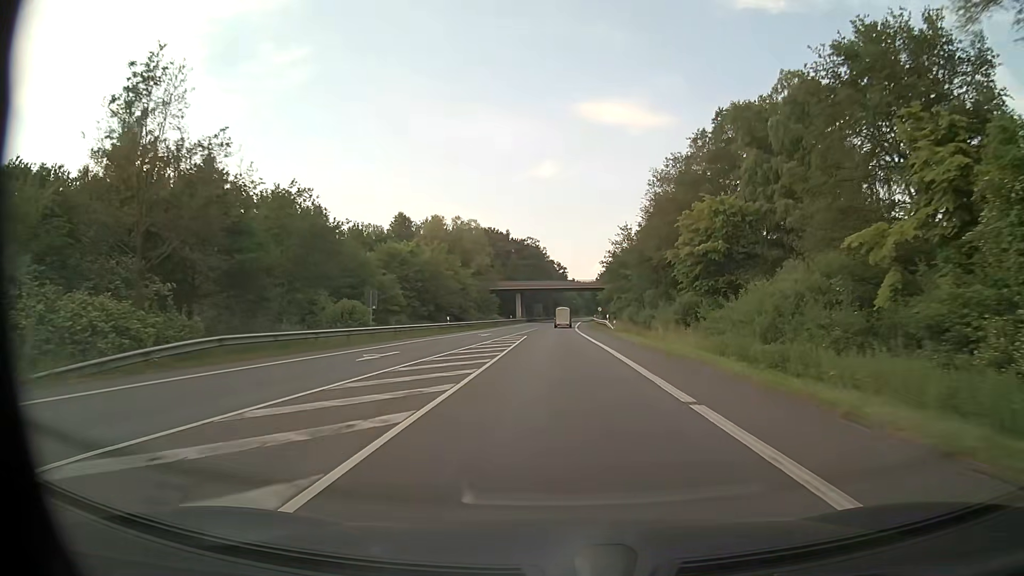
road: primary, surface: asphalt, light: Day
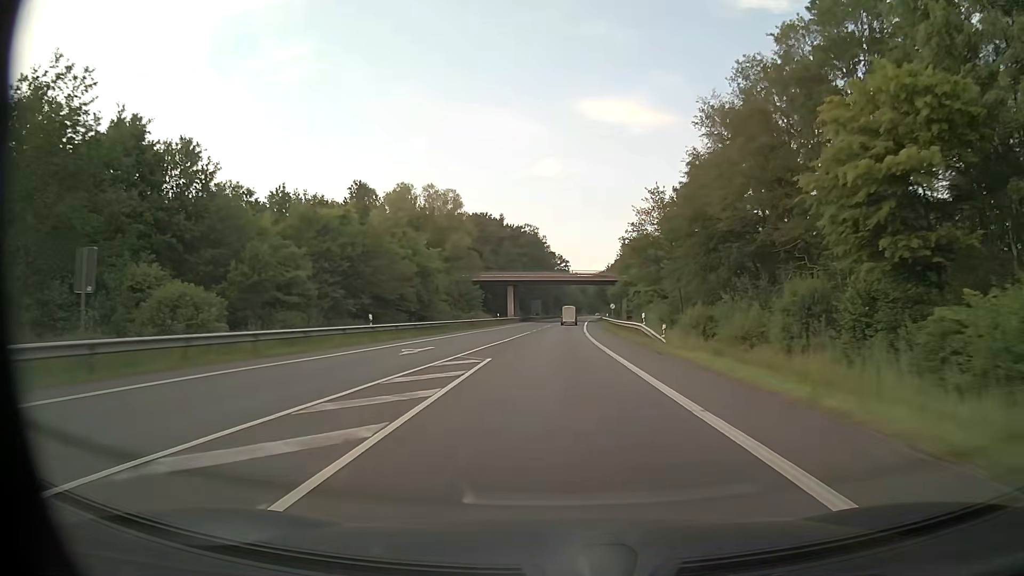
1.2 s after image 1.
(0.0, +23.6) m; 0°
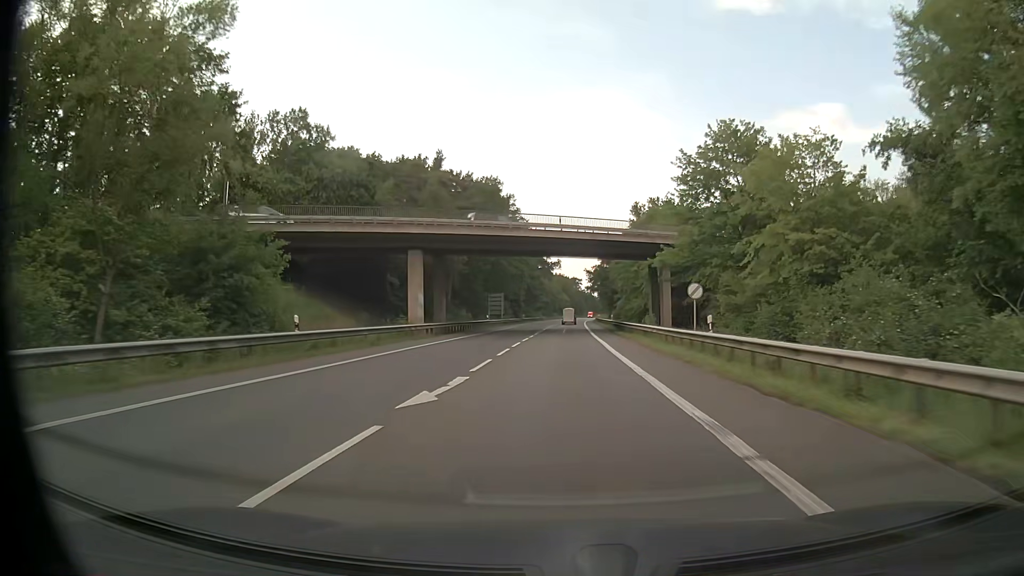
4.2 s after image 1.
(+0.6, +59.0) m; +1°
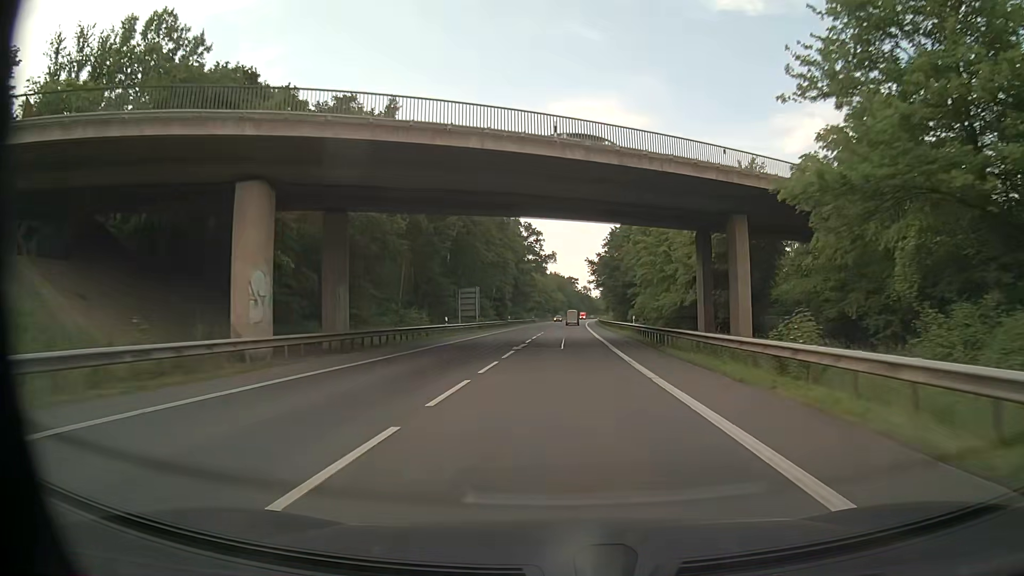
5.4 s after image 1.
(+0.2, +23.9) m; +1°
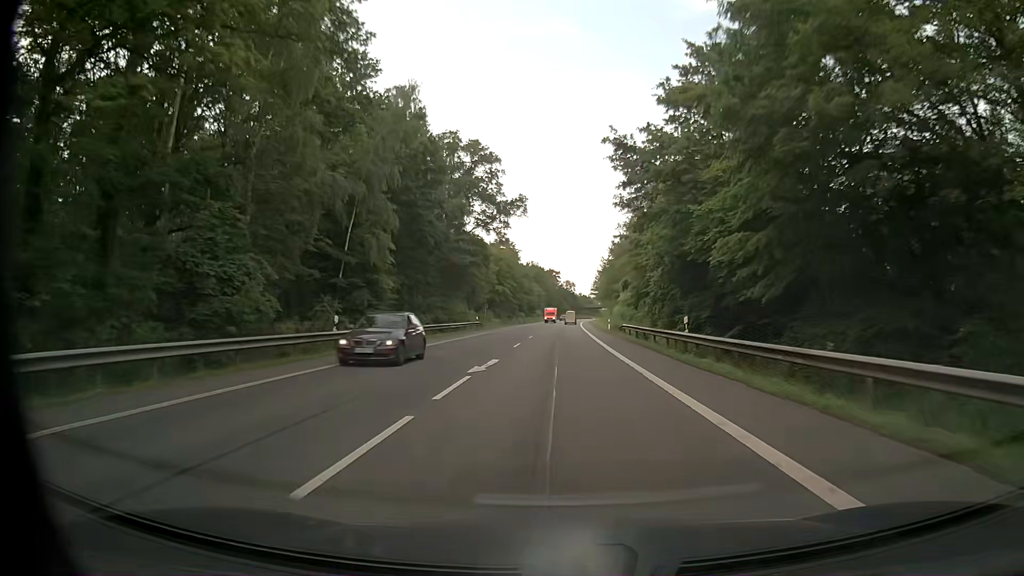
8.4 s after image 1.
(+0.8, +65.4) m; +2°
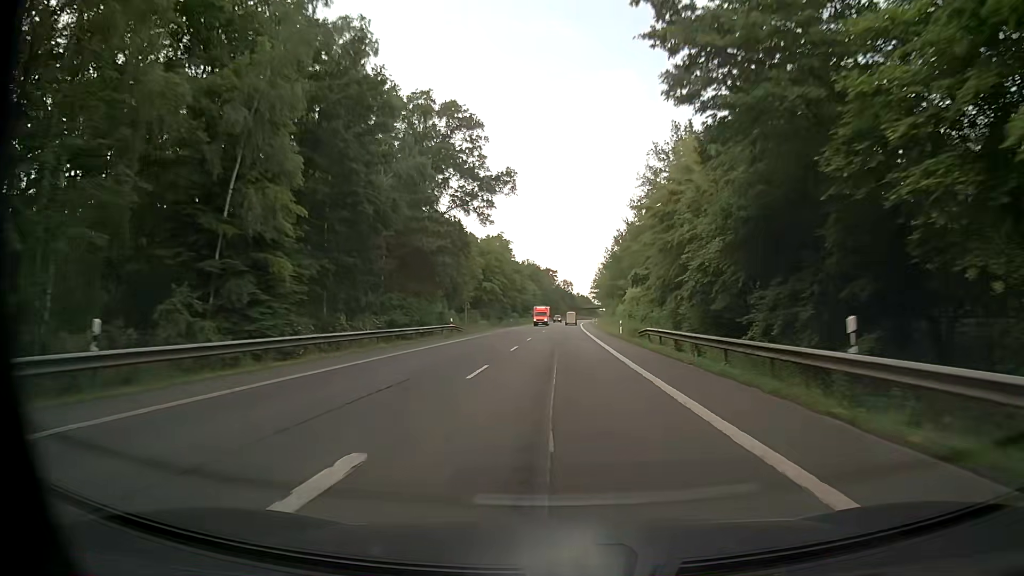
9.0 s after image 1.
(0.0, +14.2) m; 0°
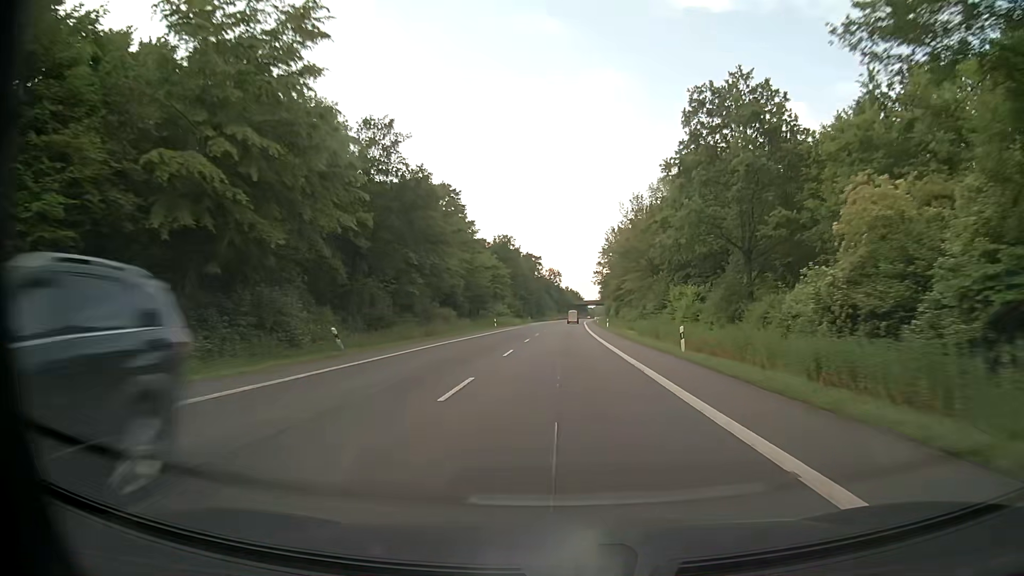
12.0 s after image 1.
(+0.8, +75.8) m; +1°
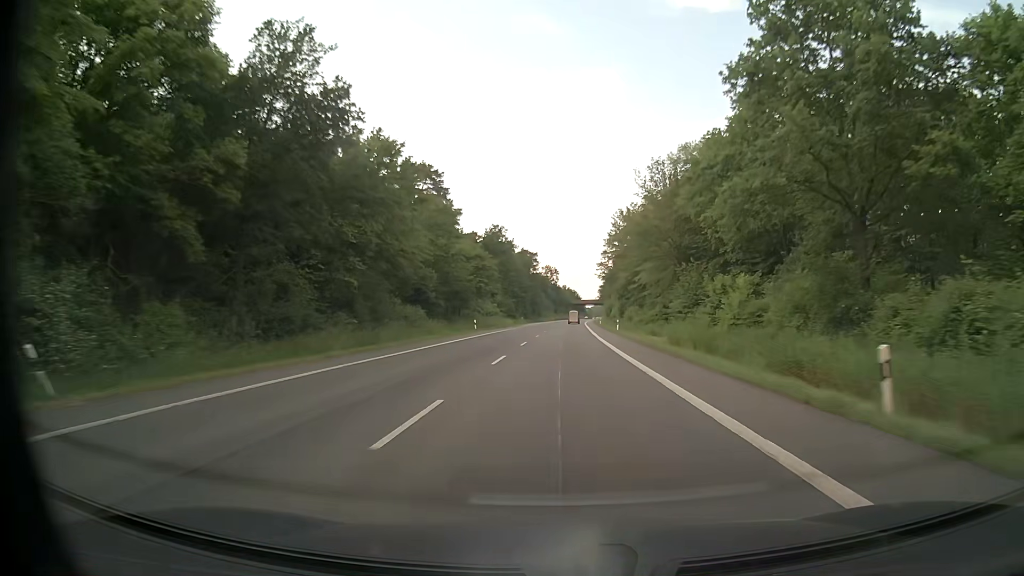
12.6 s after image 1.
(0.0, +15.8) m; 0°
(0, +10) (0, +20) (0, +30) (0, +40) (0, +50) (+1, +60) (+1, +70) (+1, +80) (+2, +90) (+2, +100) m
